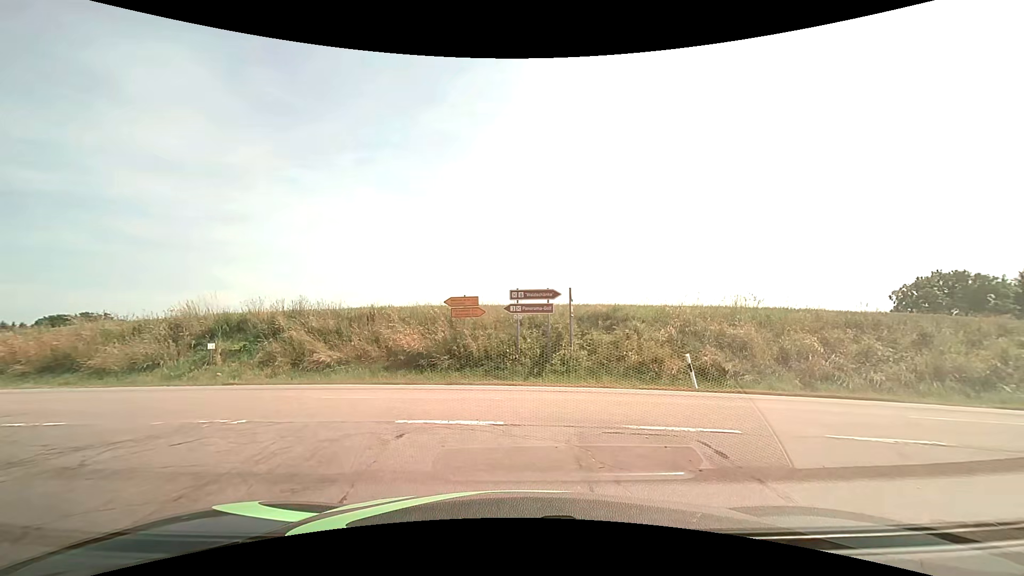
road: unclassified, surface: asphalt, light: Day
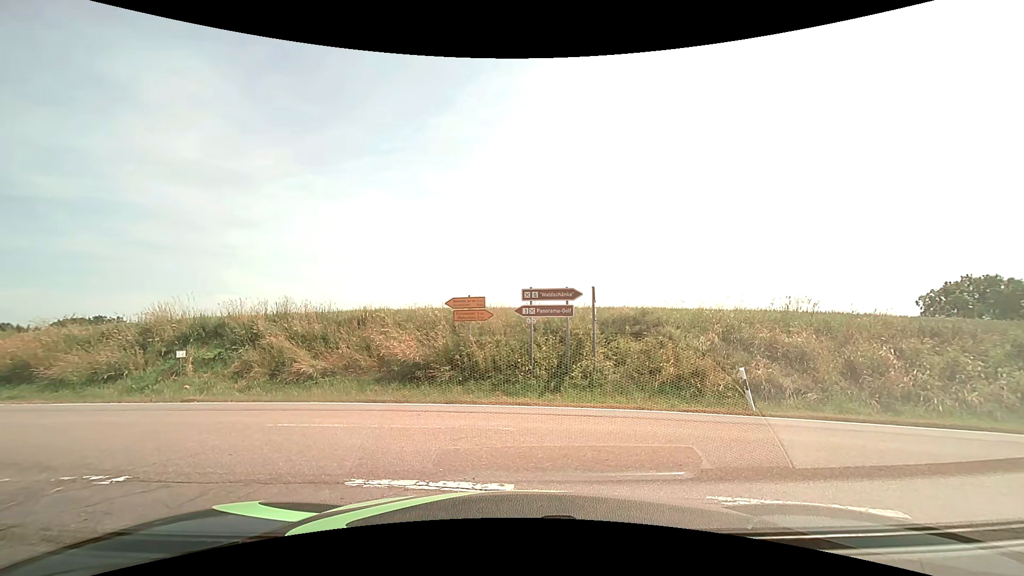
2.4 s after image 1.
(0.0, +2.3) m; -1°
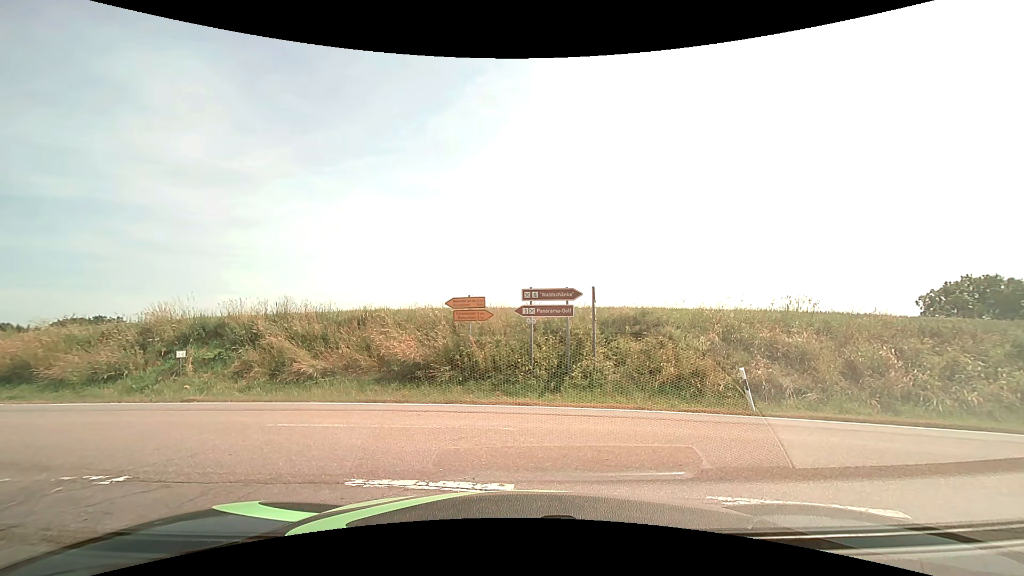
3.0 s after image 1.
(0.0, 0.0) m; 0°
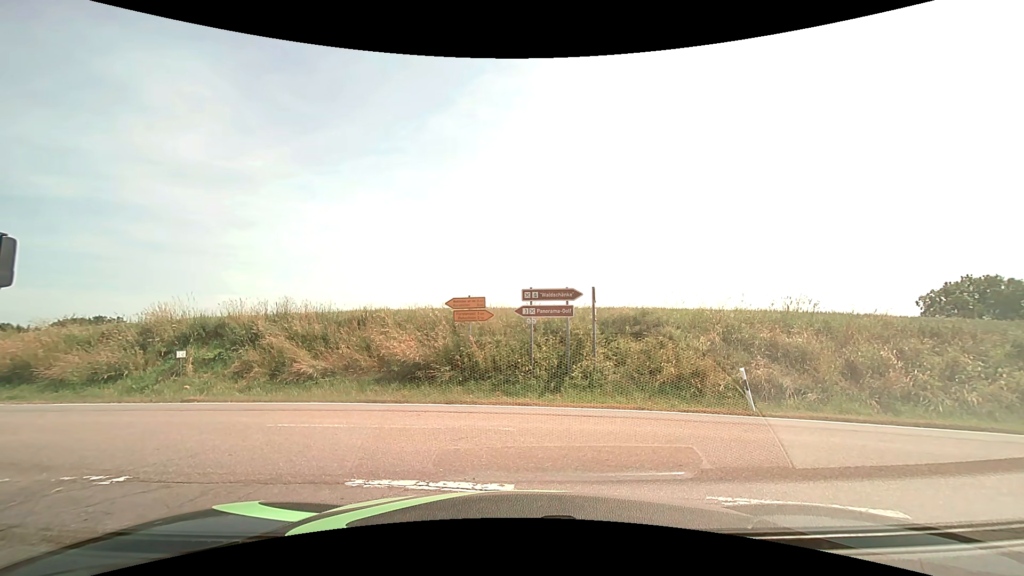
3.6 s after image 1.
(0.0, 0.0) m; 0°
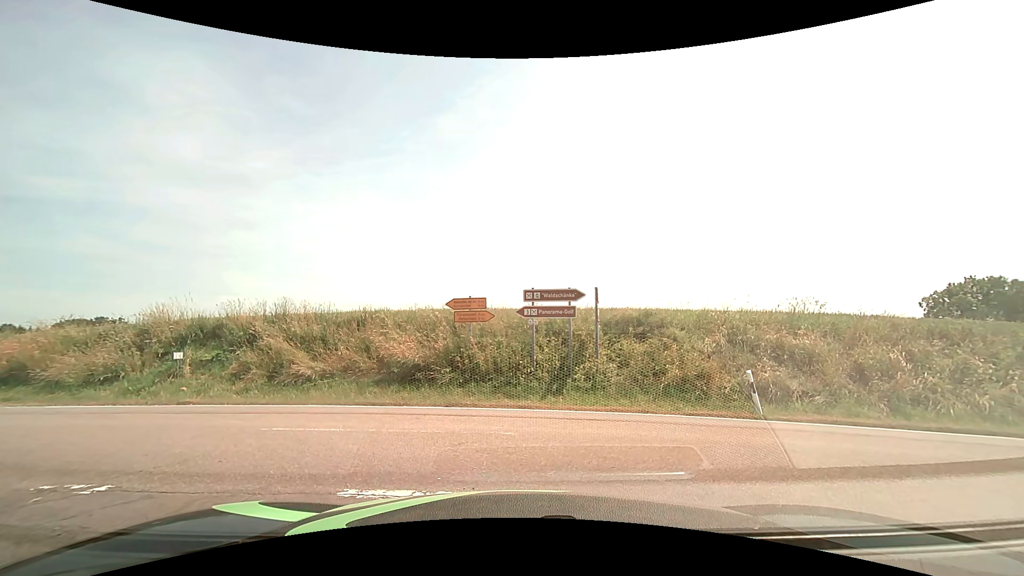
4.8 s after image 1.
(0.0, +0.2) m; 0°
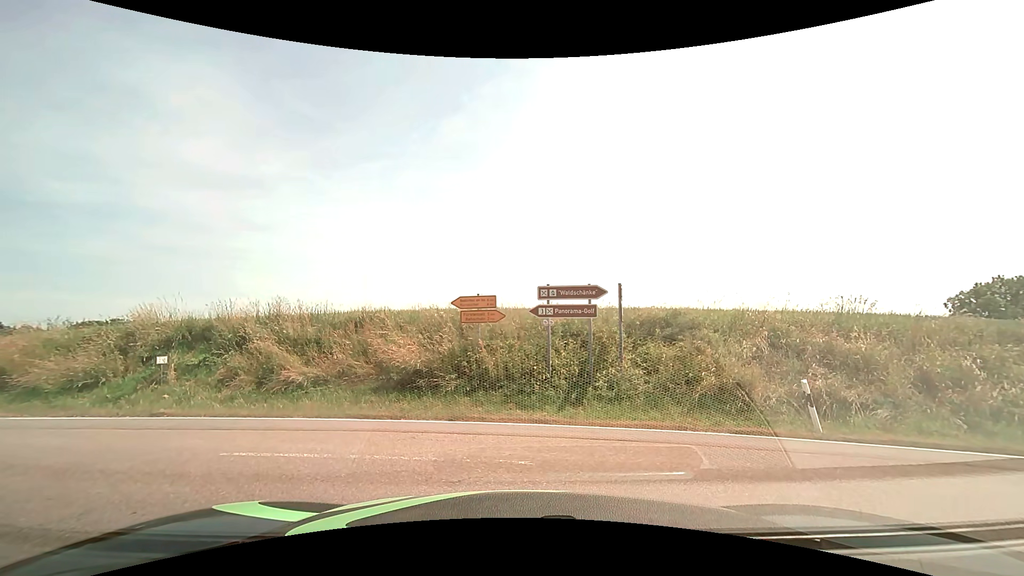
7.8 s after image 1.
(0.0, +1.5) m; 0°
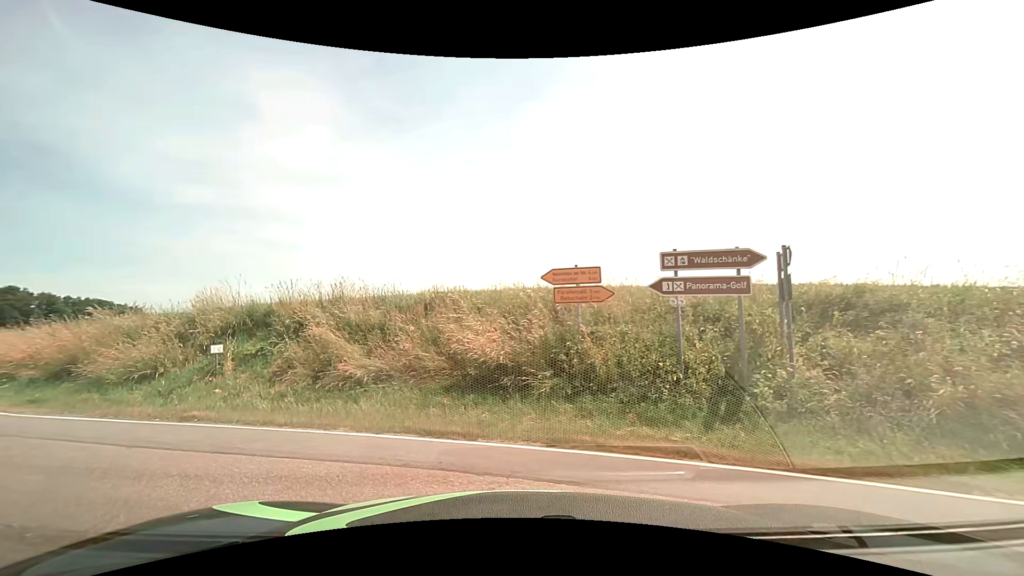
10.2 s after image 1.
(-0.3, +3.4) m; -10°
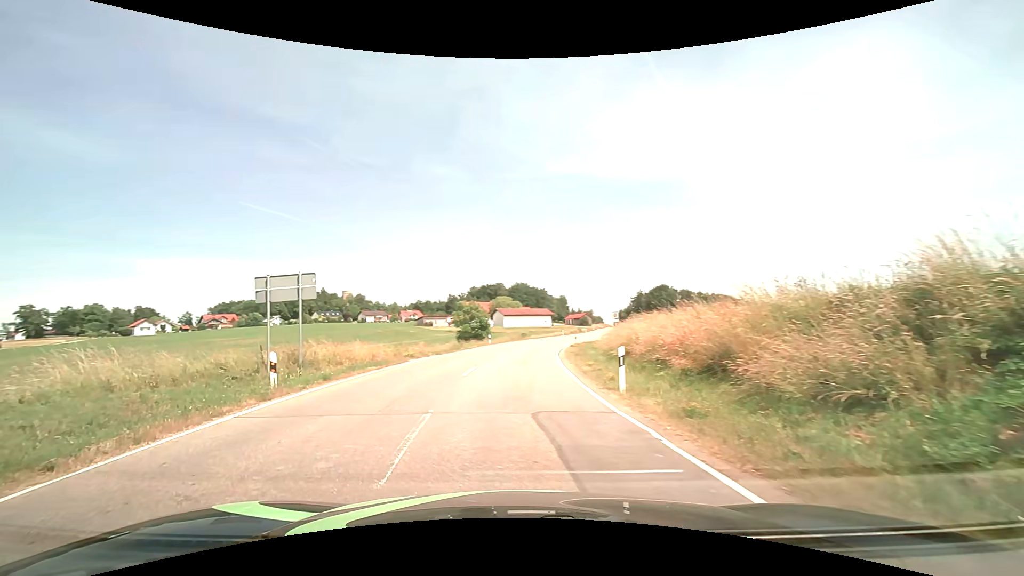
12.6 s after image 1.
(-4.5, +7.5) m; -63°
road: tertiary
(-1, +10) (0, +20) (0, +30) (+1, +40) (+3, +50) (+5, +60) (+7, +69) (+9, +79) (+11, +89) (+13, +99) m
